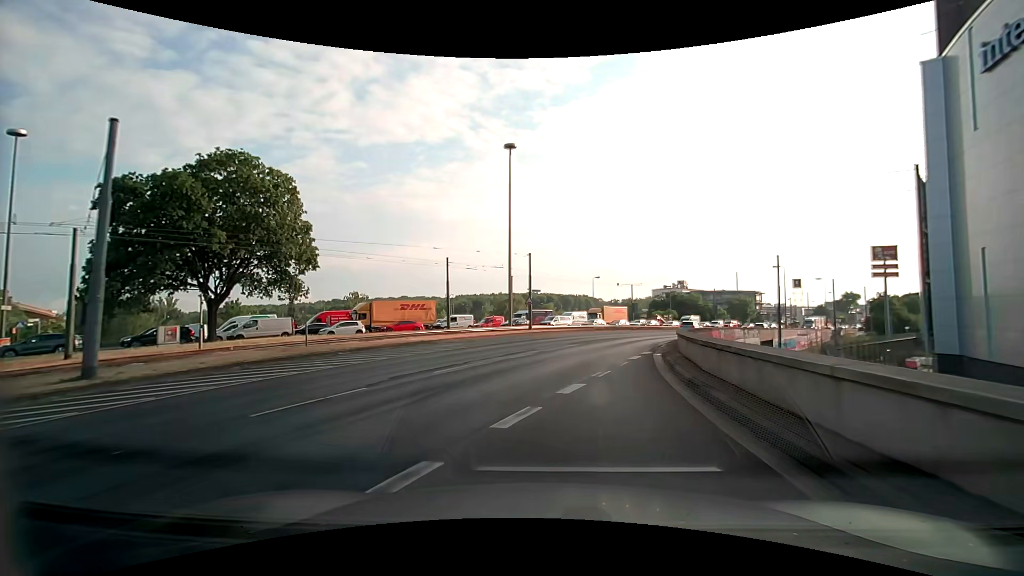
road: motorway_link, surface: asphalt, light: Day
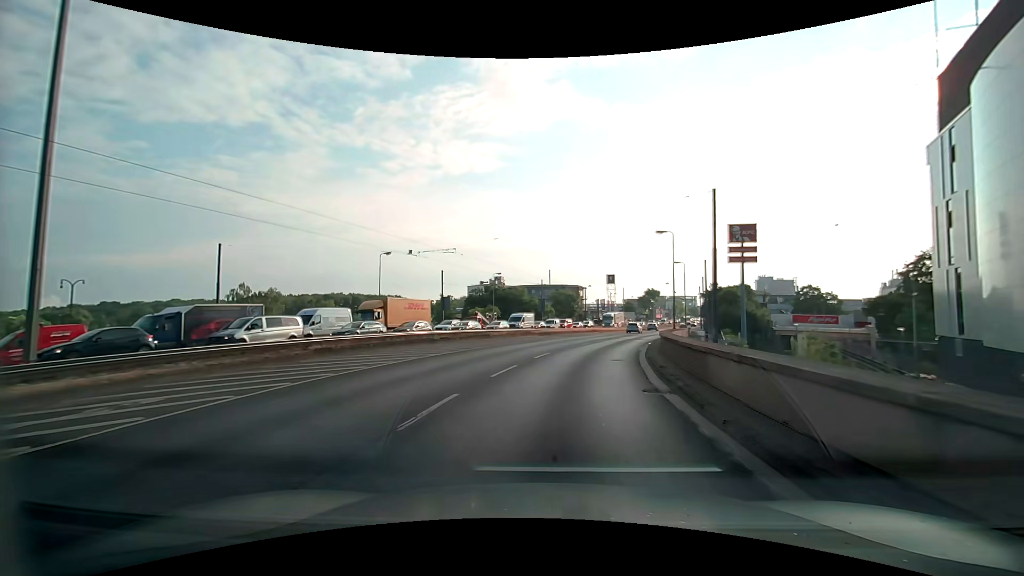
(+6.3, +35.2) m; +21°
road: primary
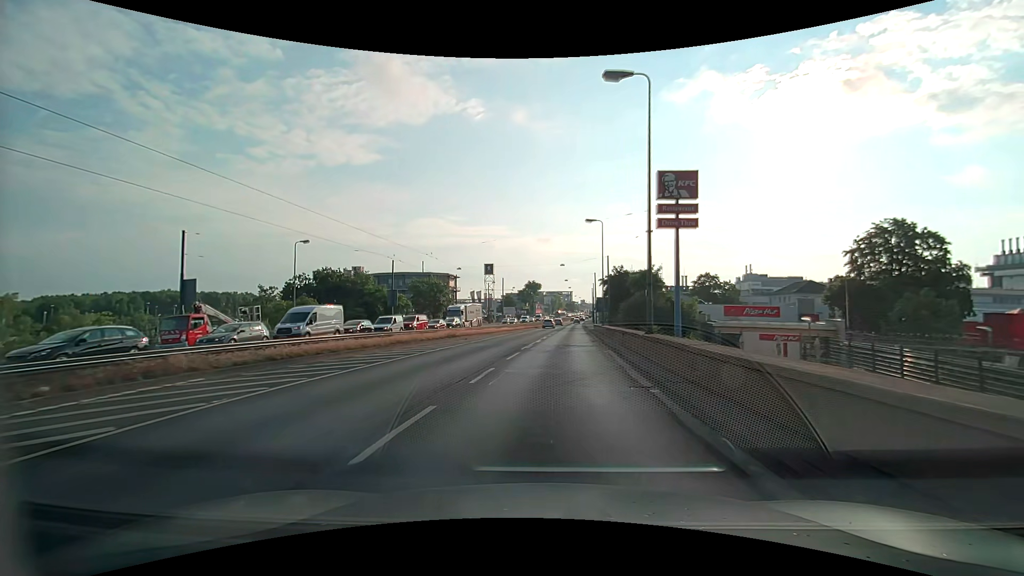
(+4.1, +30.6) m; +13°
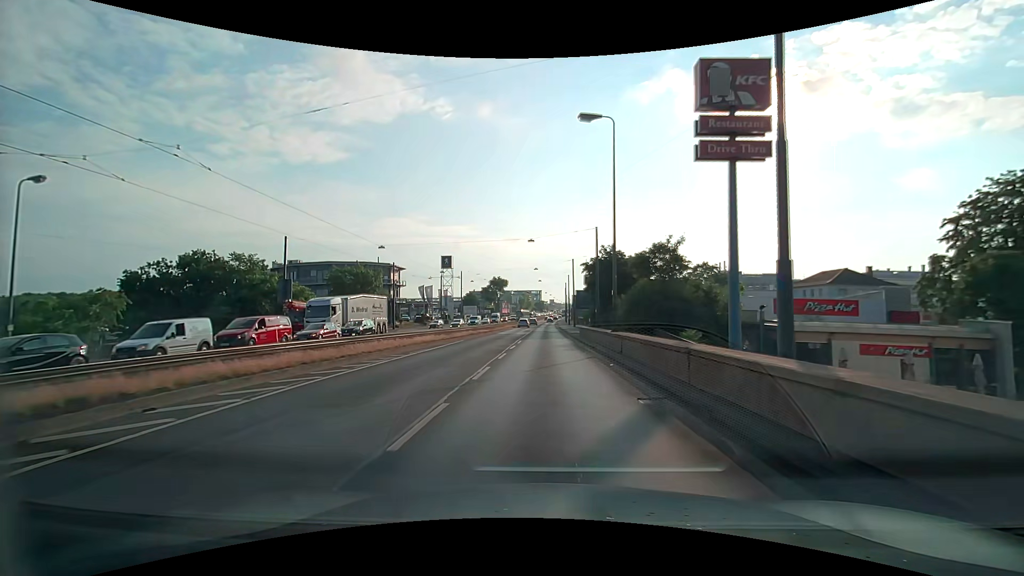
(+1.2, +23.4) m; +5°
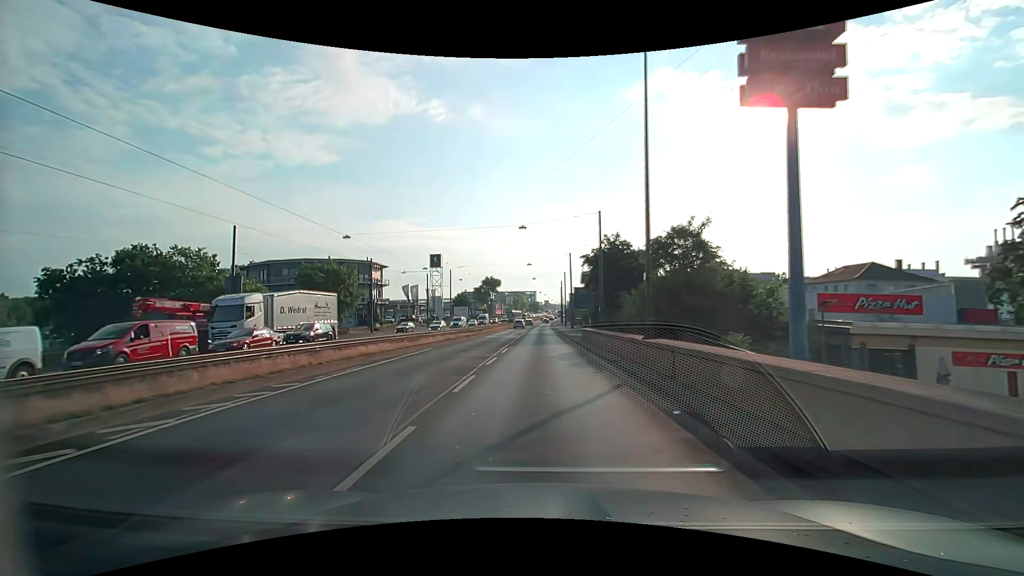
(0.0, +7.9) m; 0°
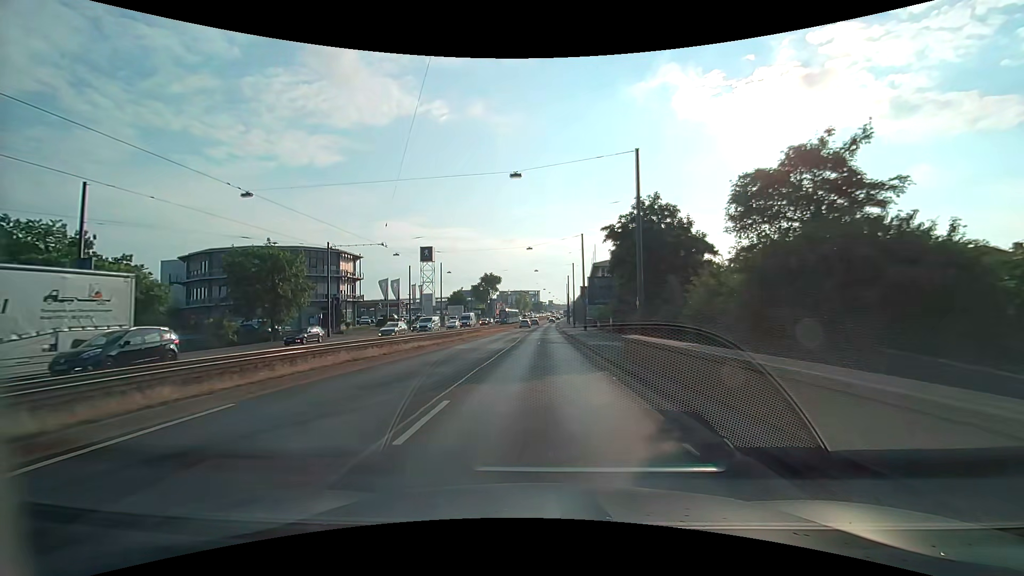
(0.0, +15.8) m; -1°
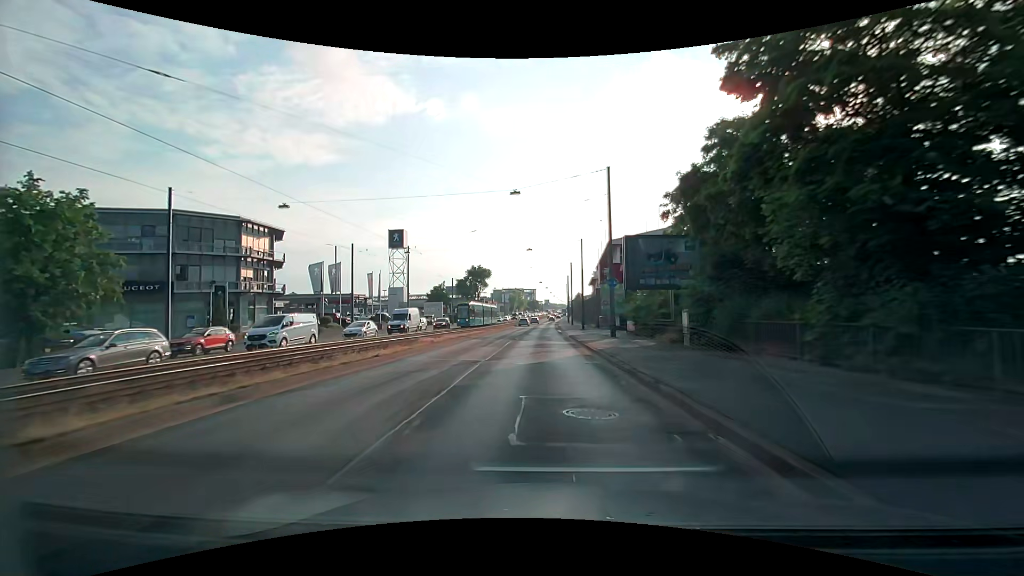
(+0.1, +23.9) m; +1°
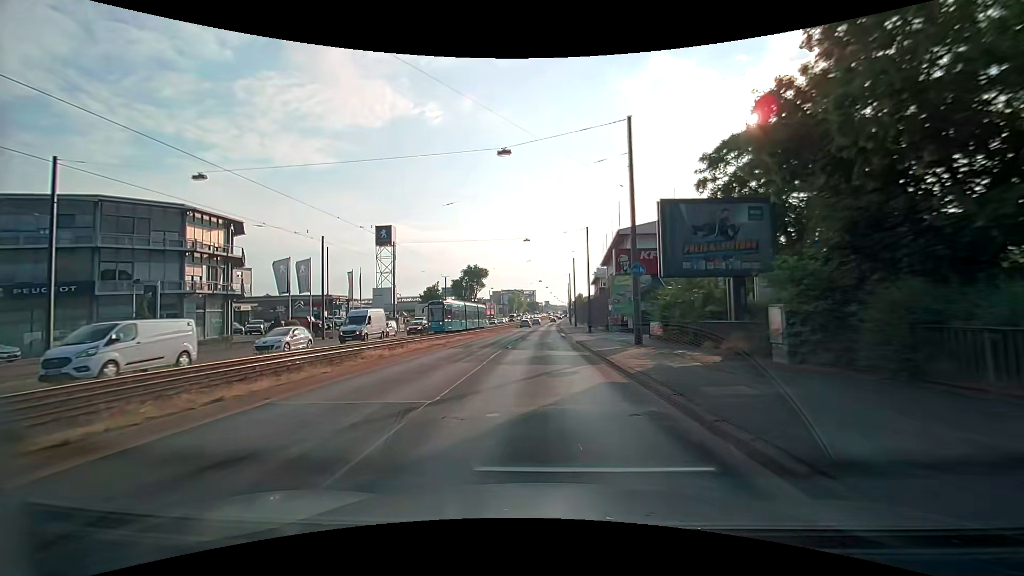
(0.0, +8.0) m; 0°
(0, +10) (0, +20) (0, +30) (0, +40) (0, +50) (0, +60) (0, +70) (+1, +80) (+1, +90) (+1, +100) m
